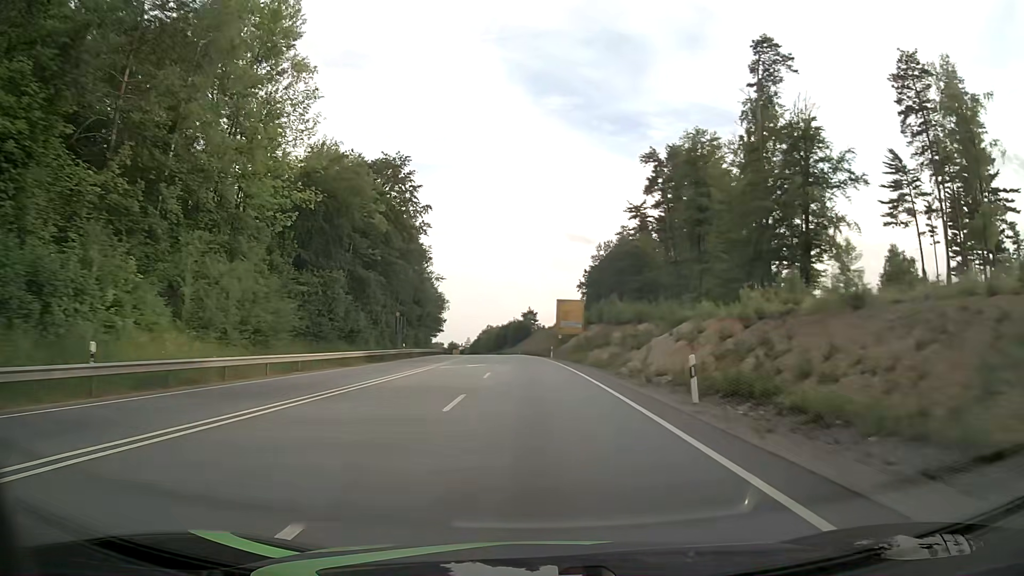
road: primary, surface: asphalt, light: Day
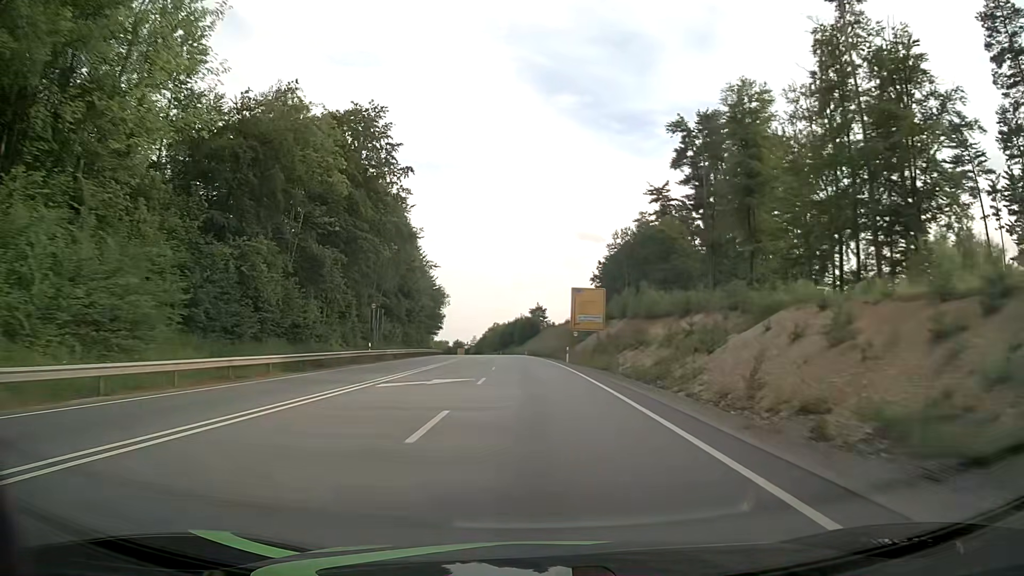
(-0.1, +15.9) m; -1°
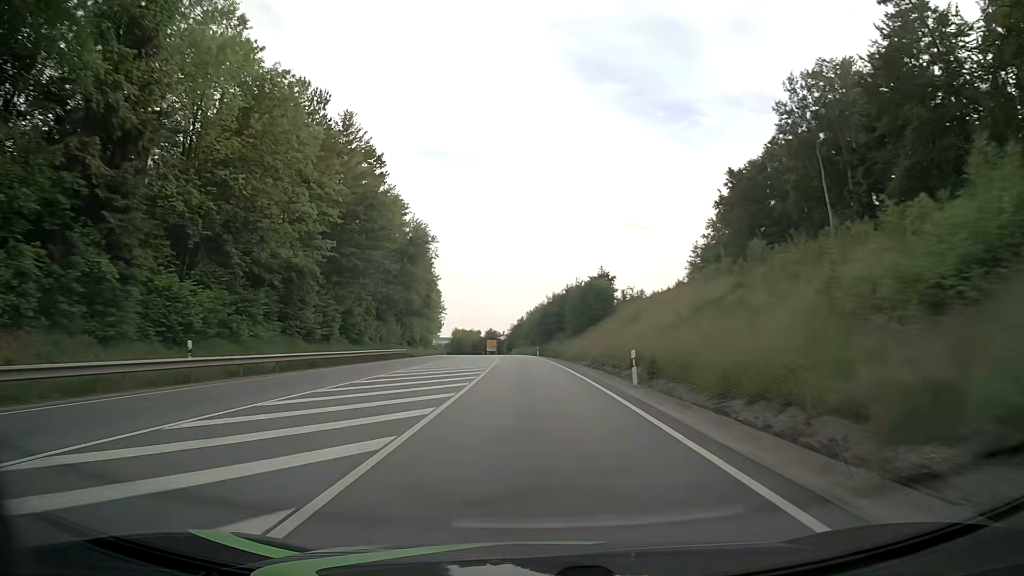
(-2.5, +79.7) m; -4°
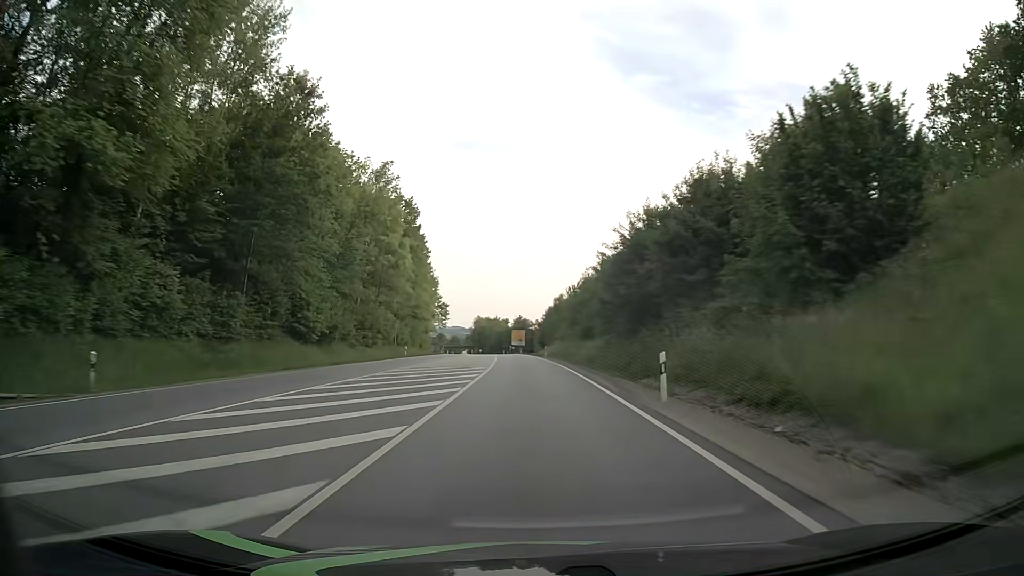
(-1.6, +63.8) m; -3°
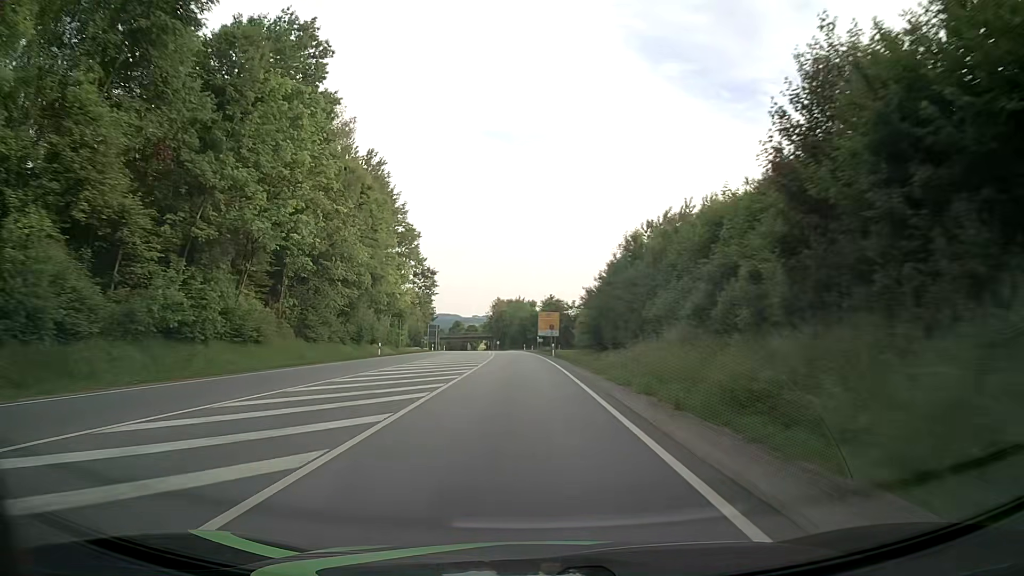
(-1.2, +62.4) m; -2°
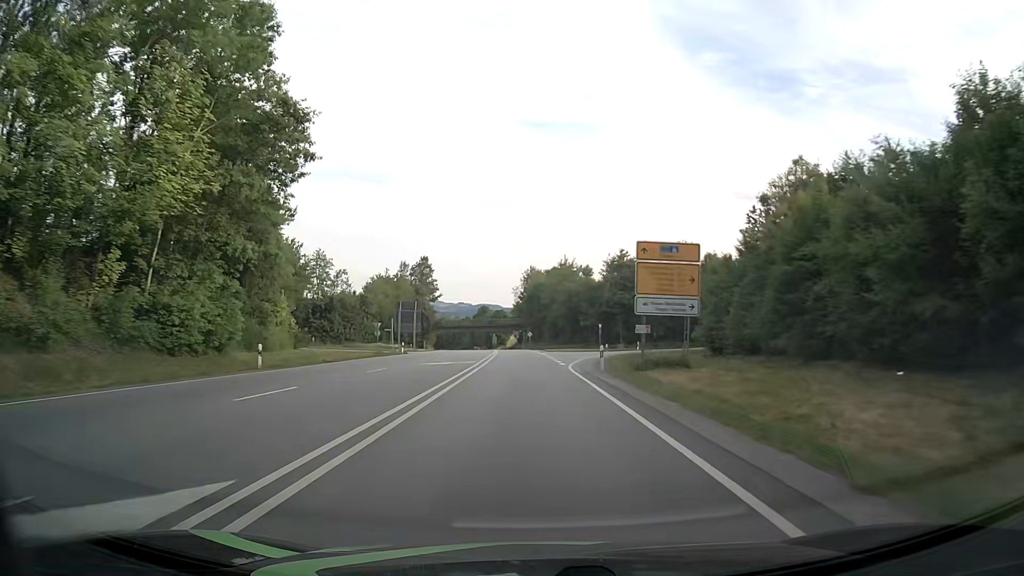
(-2.5, +72.8) m; -3°
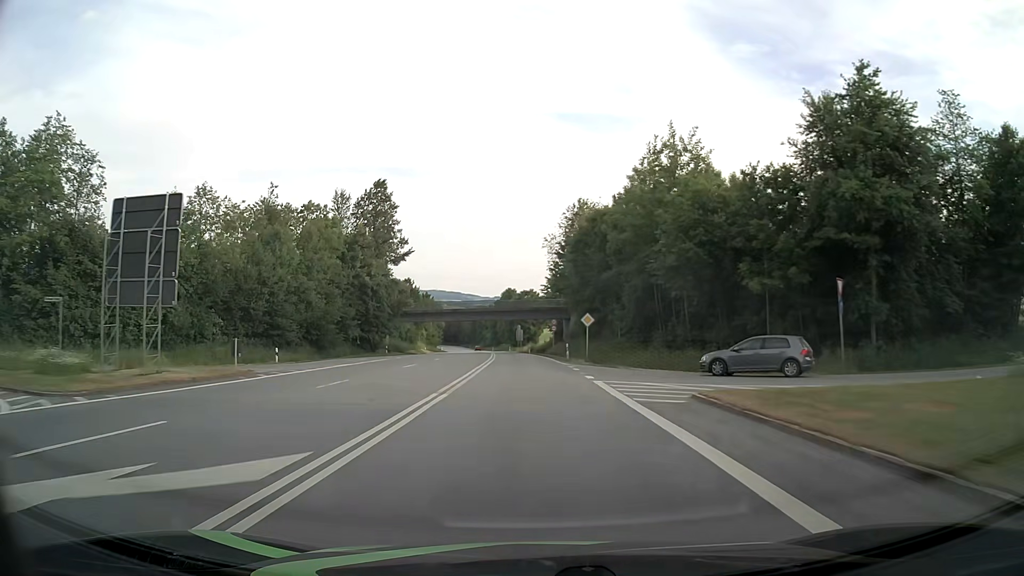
(-1.9, +67.0) m; -3°
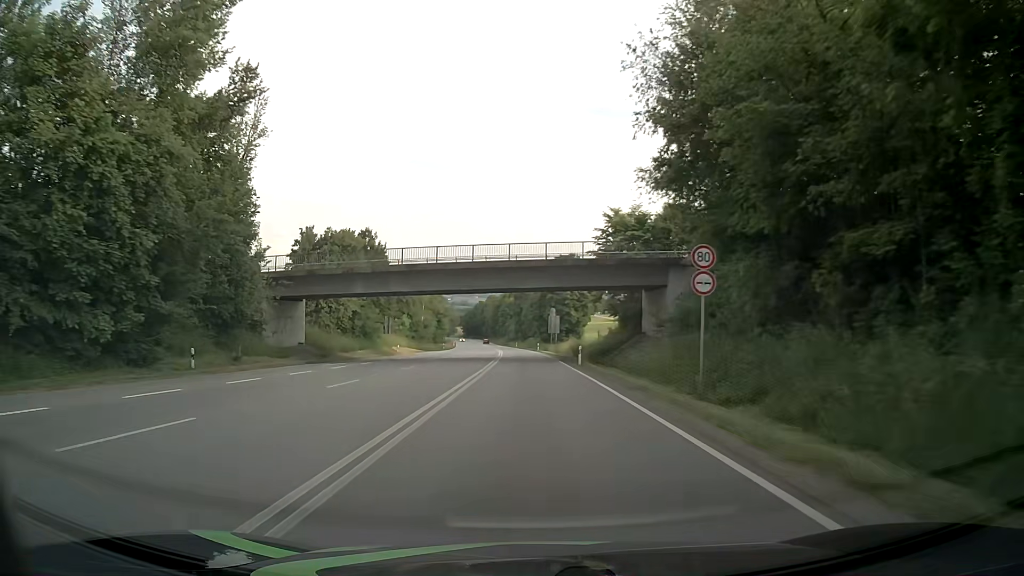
(-1.4, +51.4) m; -3°
(0, +10) (0, +20) (0, +30) (-1, +40) (-1, +50) (-1, +60) (-2, +70) (-2, +80) (-3, +90) (-3, +100) m
